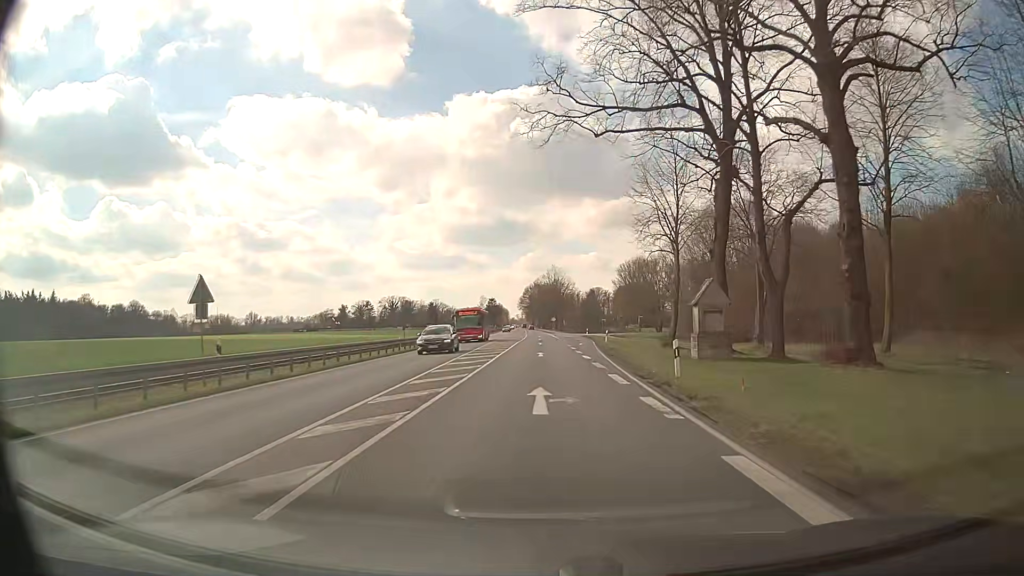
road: primary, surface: asphalt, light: Day
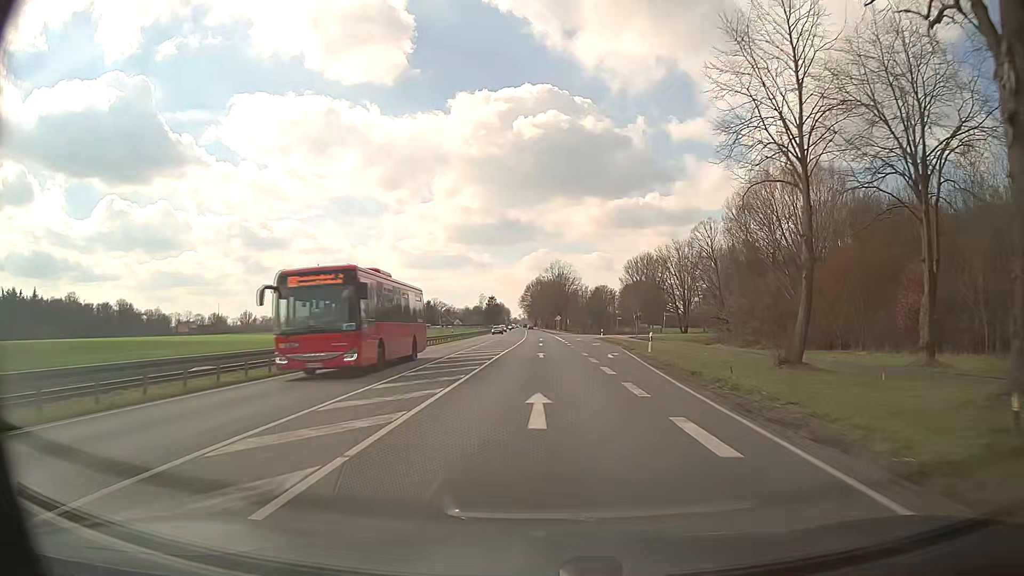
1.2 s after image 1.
(+0.1, +21.5) m; 0°
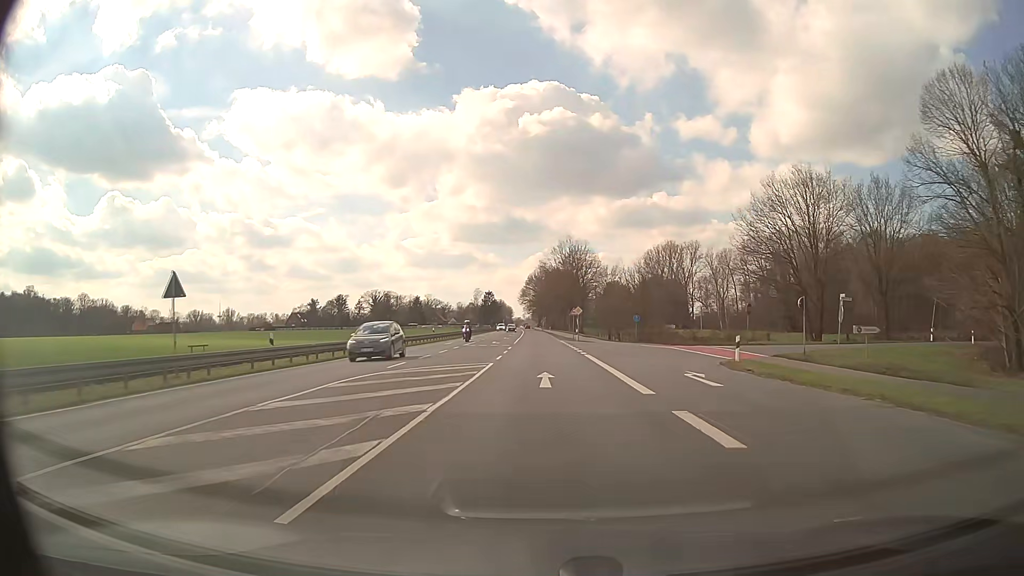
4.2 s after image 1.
(-0.3, +53.9) m; 0°
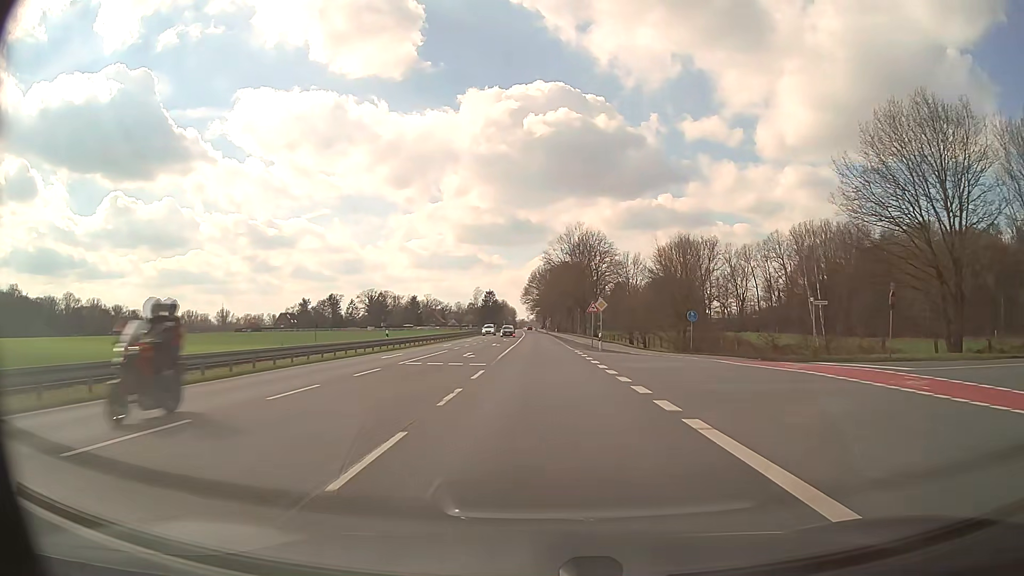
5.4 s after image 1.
(-0.1, +21.6) m; 0°
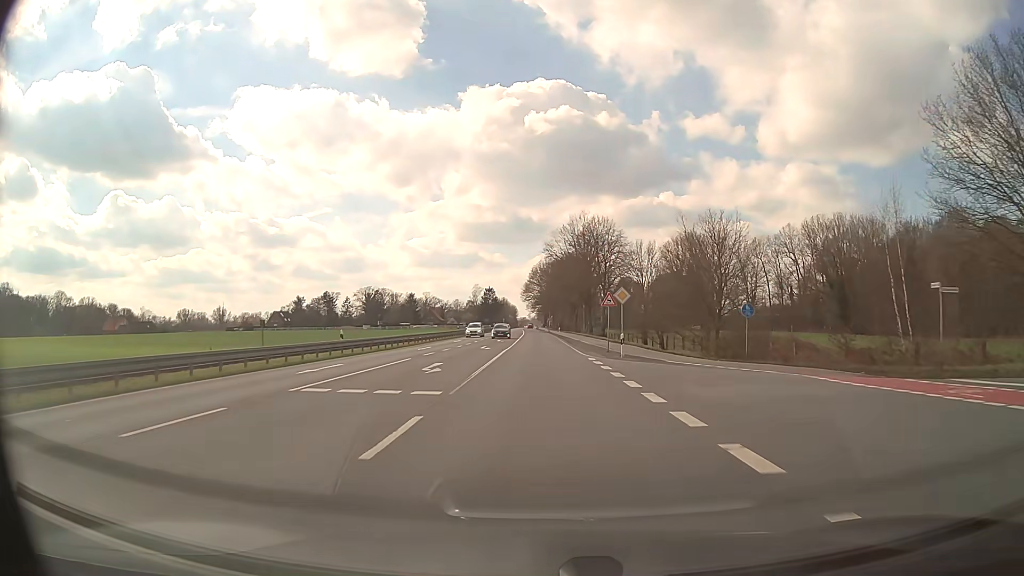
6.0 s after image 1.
(0.0, +10.8) m; 0°
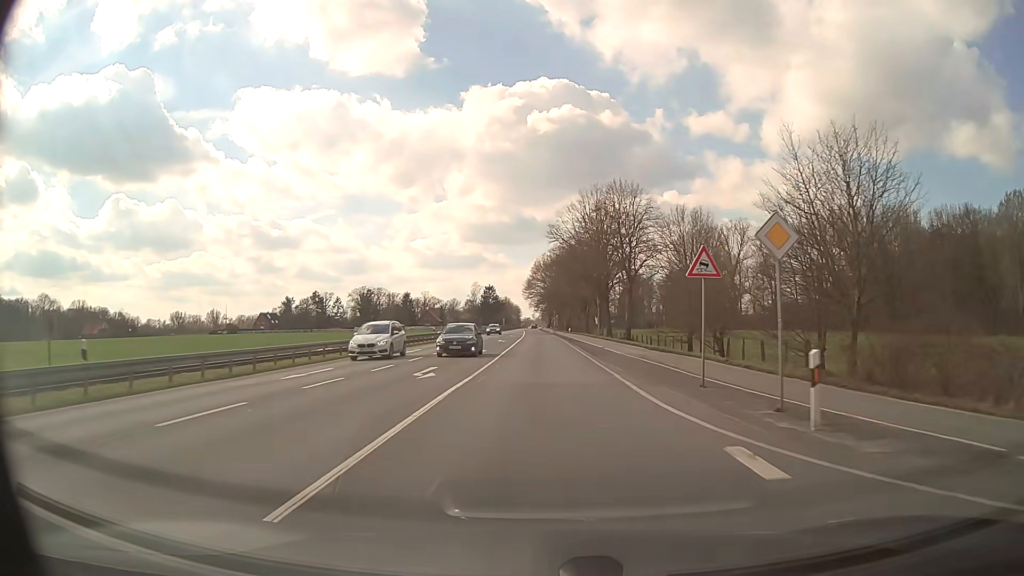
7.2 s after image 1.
(0.0, +21.5) m; 0°
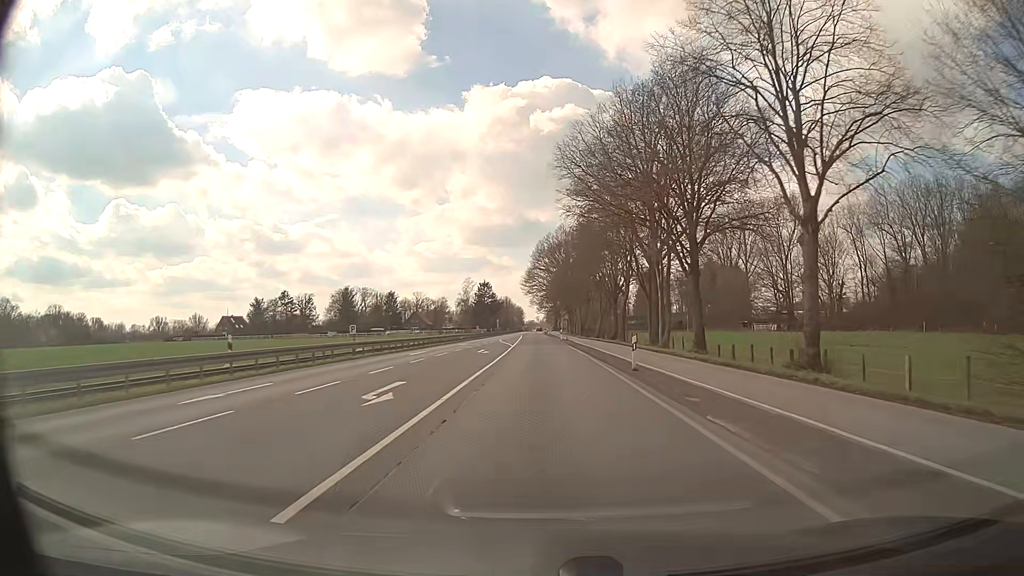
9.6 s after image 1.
(-0.2, +43.0) m; 0°
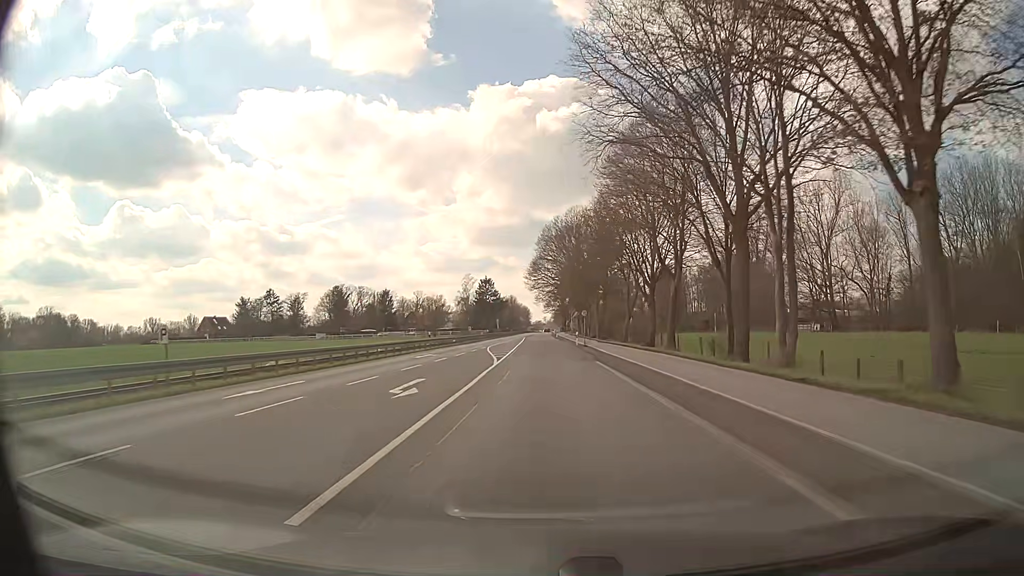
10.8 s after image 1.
(-0.1, +21.4) m; -1°
(0, +10) (0, +20) (0, +30) (0, +40) (0, +50) (0, +60) (0, +70) (-1, +80) (-1, +90) (-1, +100) m
